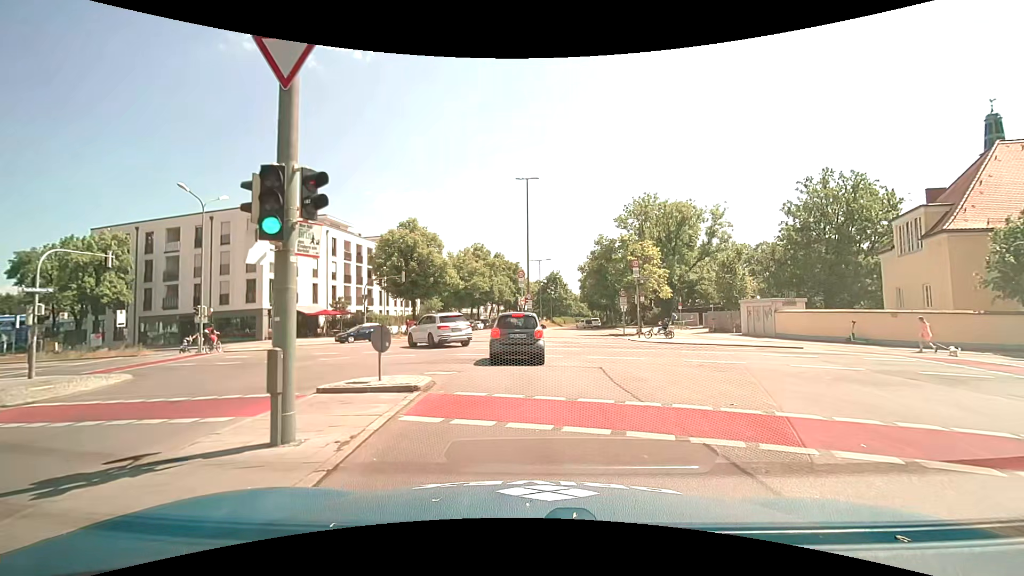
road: secondary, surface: asphalt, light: Day
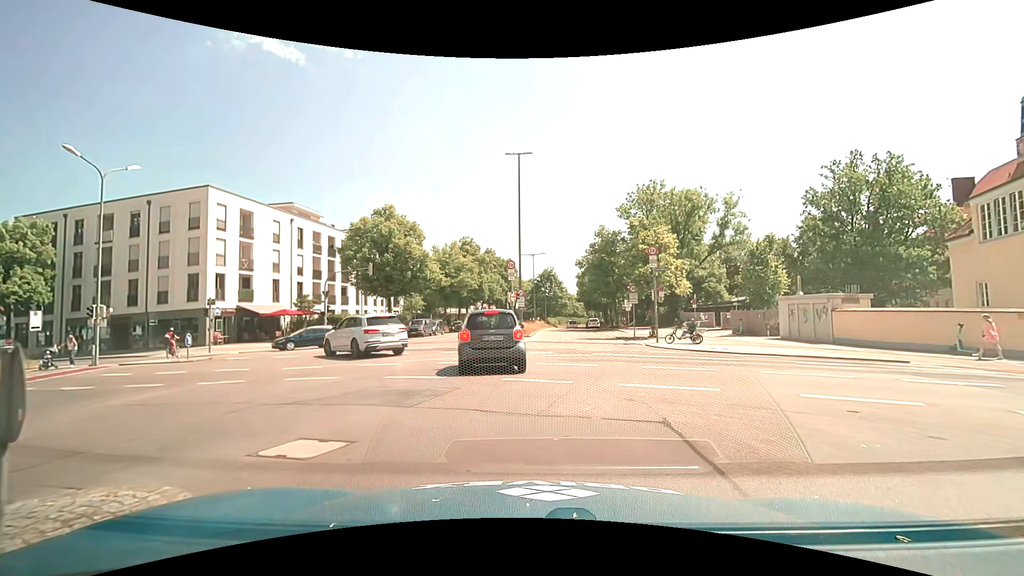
(0.0, +7.2) m; -1°
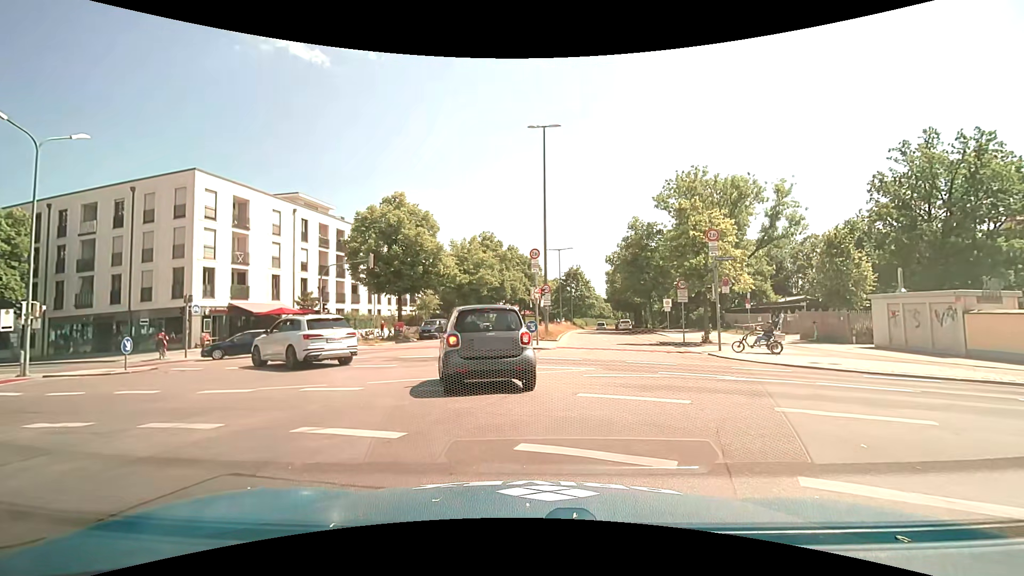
(-0.1, +5.6) m; -2°
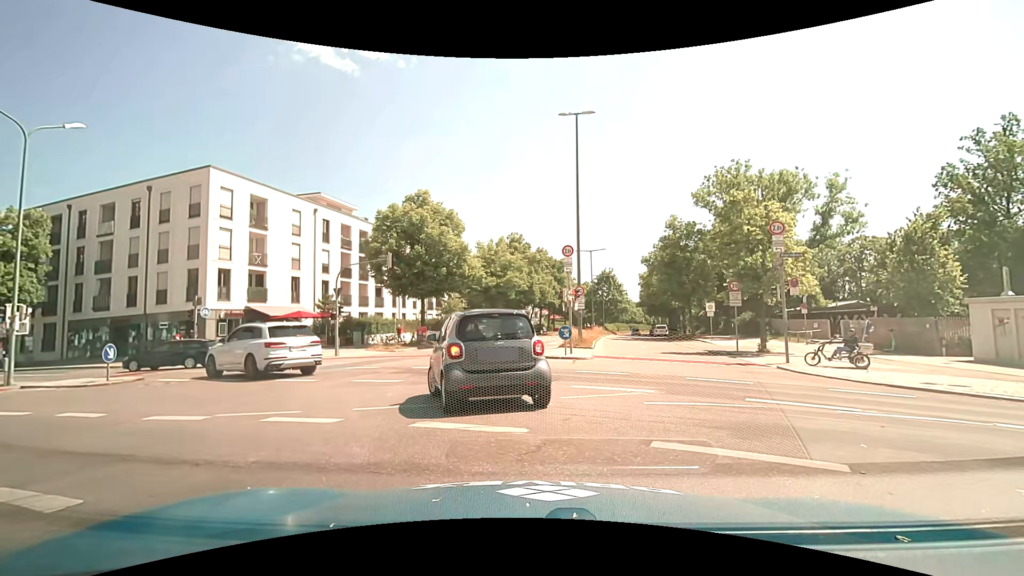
(-0.1, +2.8) m; -2°
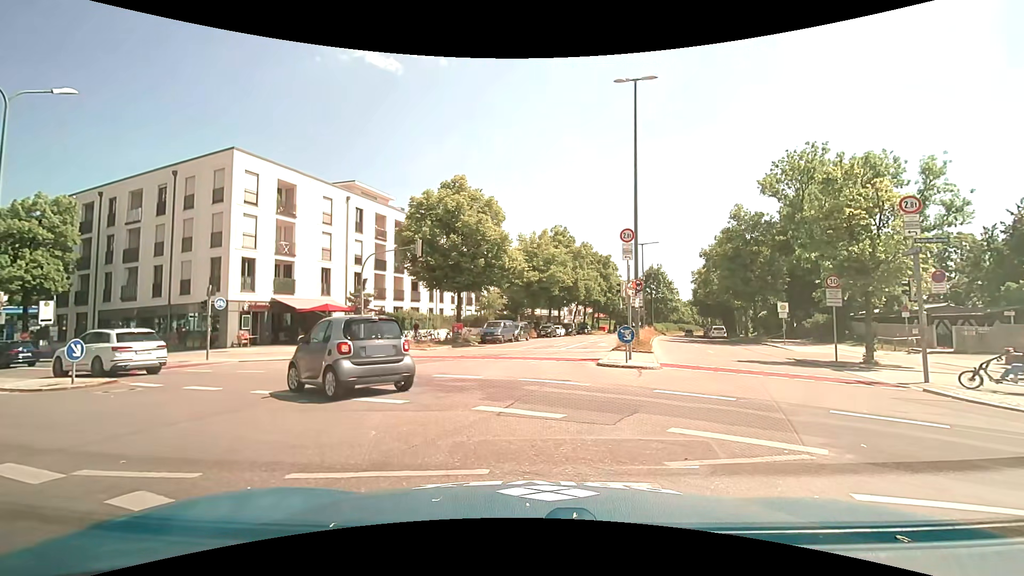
(-0.3, +3.8) m; -7°
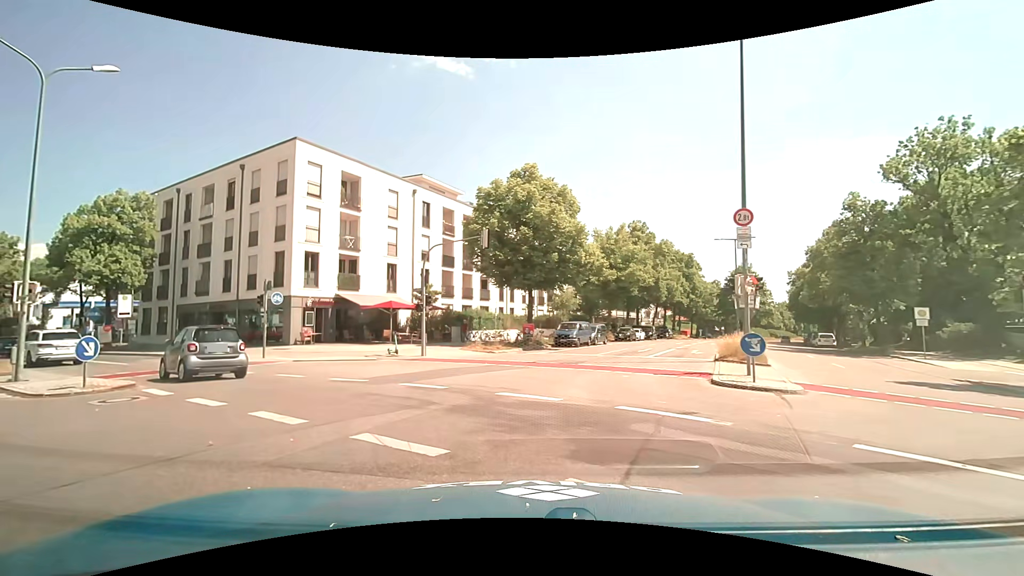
(-0.2, +3.7) m; -9°
(-3, +9) (-9, +17) (-18, +23) (-26, +28) (-34, +33) (-43, +39) (-51, +44) (-59, +50) (-68, +56) (-76, +61) m
